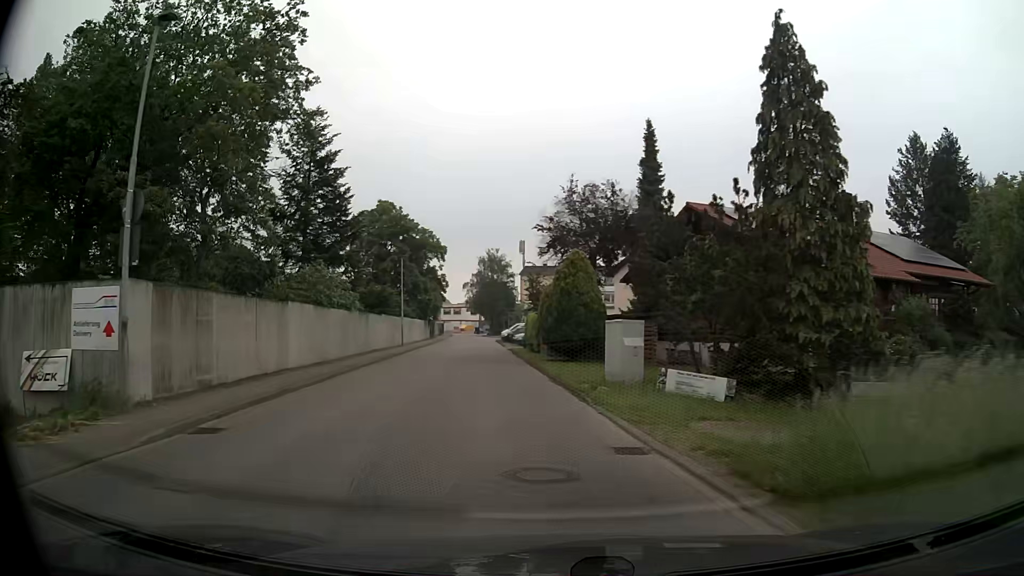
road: unclassified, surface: asphalt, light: Day
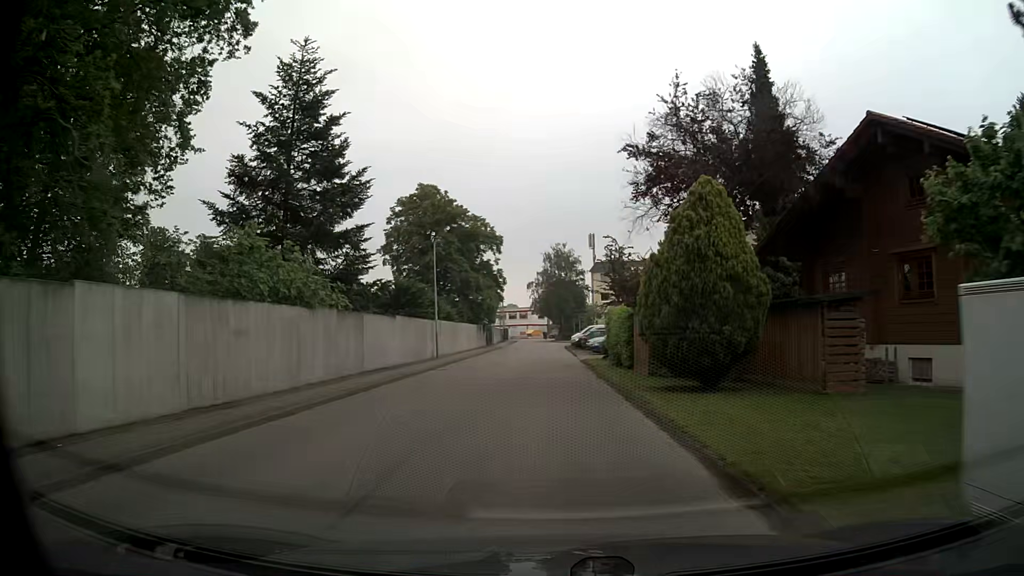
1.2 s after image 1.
(-0.8, +12.6) m; -6°
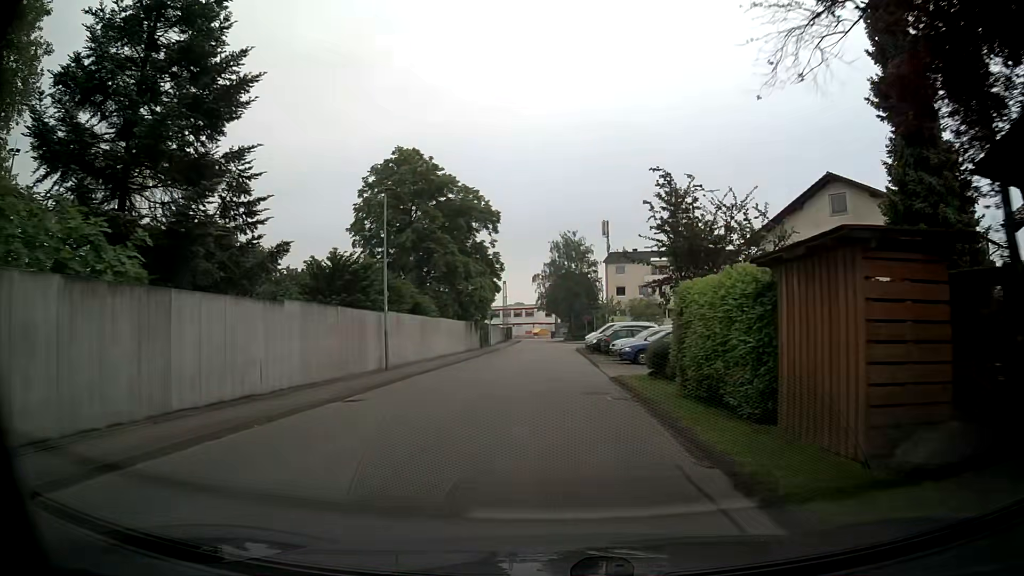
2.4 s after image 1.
(-0.2, +12.5) m; -1°
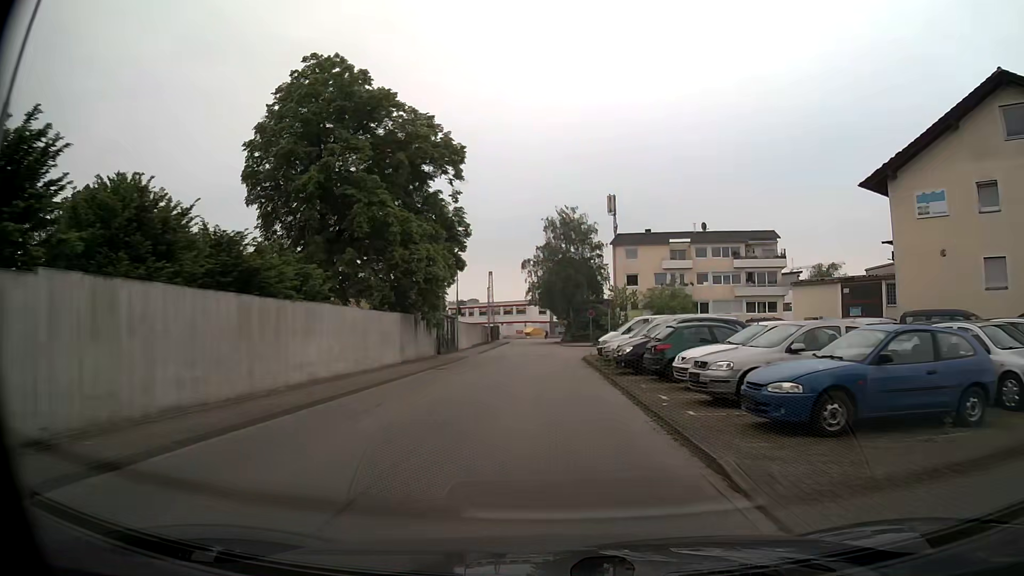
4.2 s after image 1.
(-0.1, +18.3) m; 0°
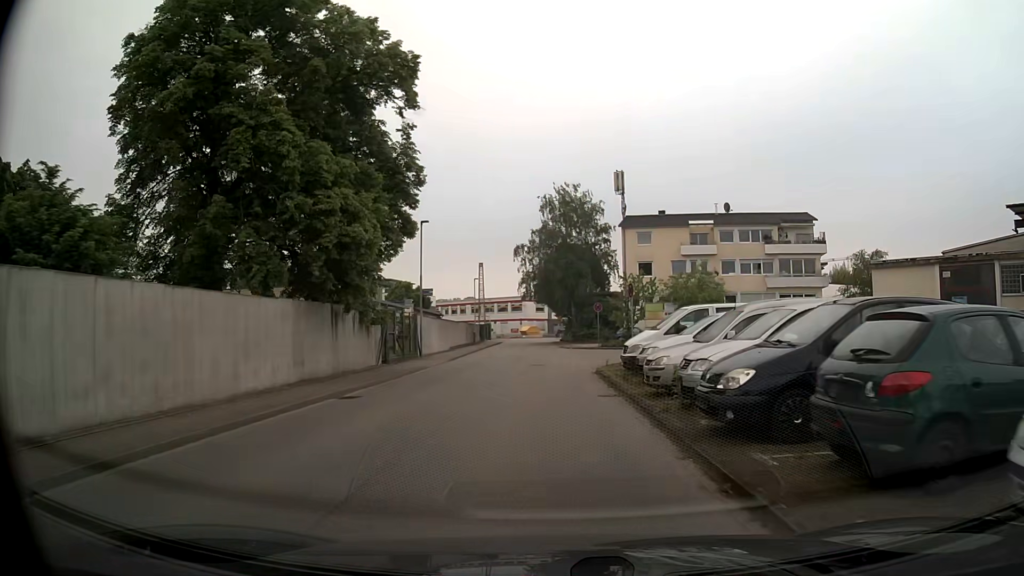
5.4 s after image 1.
(0.0, +11.4) m; 0°
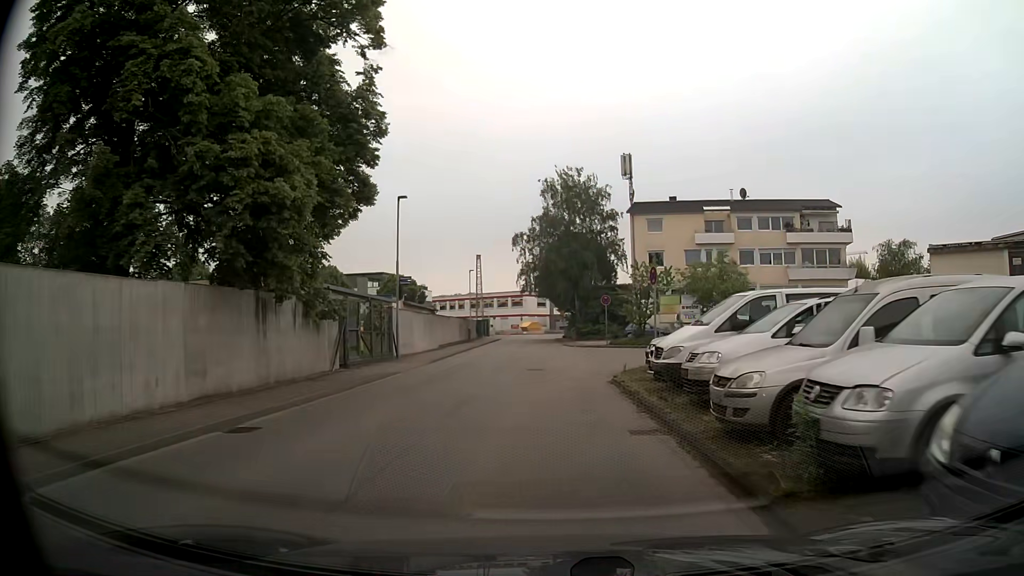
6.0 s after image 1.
(0.0, +5.2) m; 0°
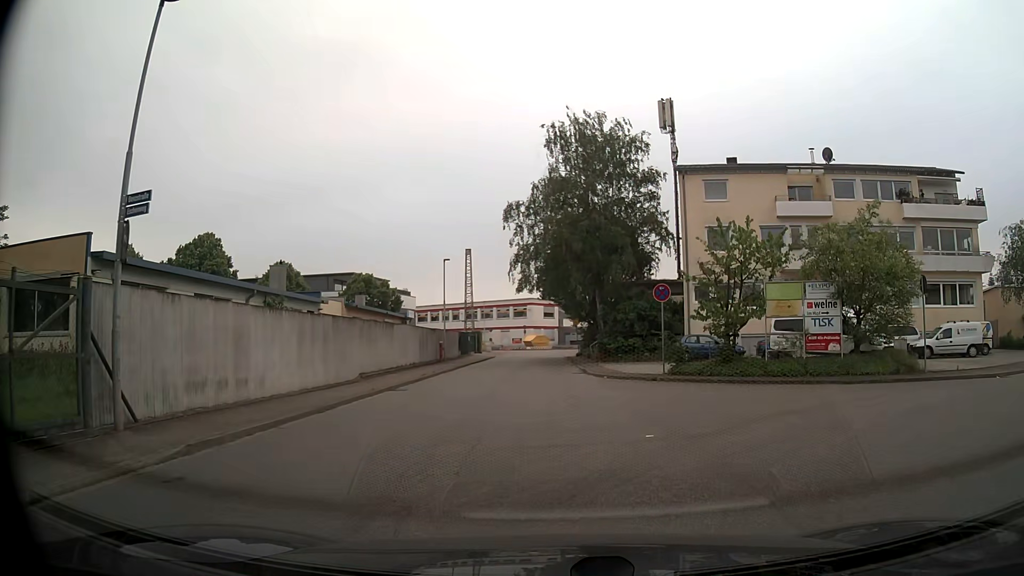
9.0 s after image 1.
(-0.3, +18.3) m; -1°
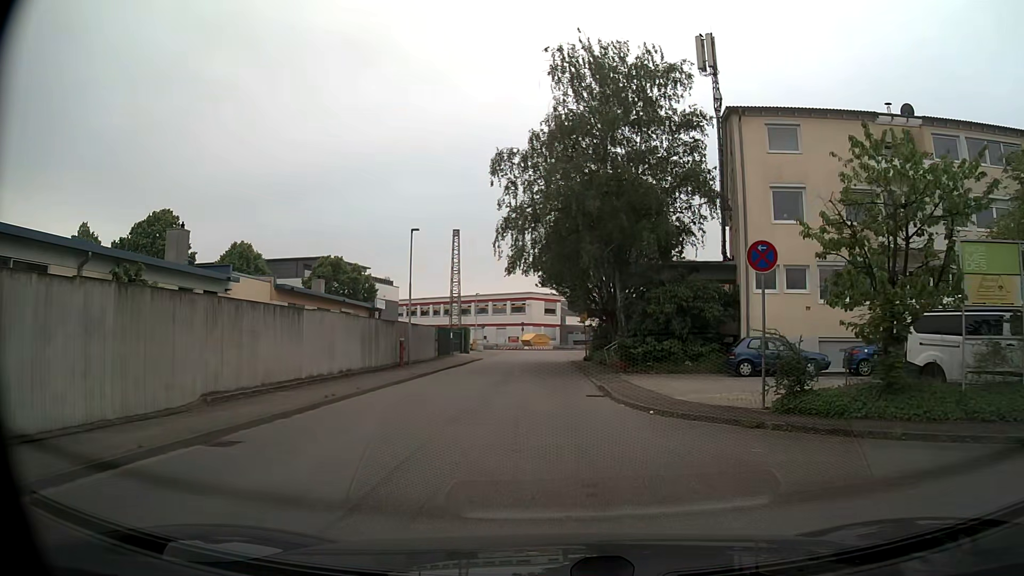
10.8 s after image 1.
(0.0, +11.4) m; 0°
(0, +10) (0, +20) (0, +30) (-1, +40) (-1, +50) (-1, +60) (-1, +70) (-3, +79) (-11, +84) (-21, +86) m
